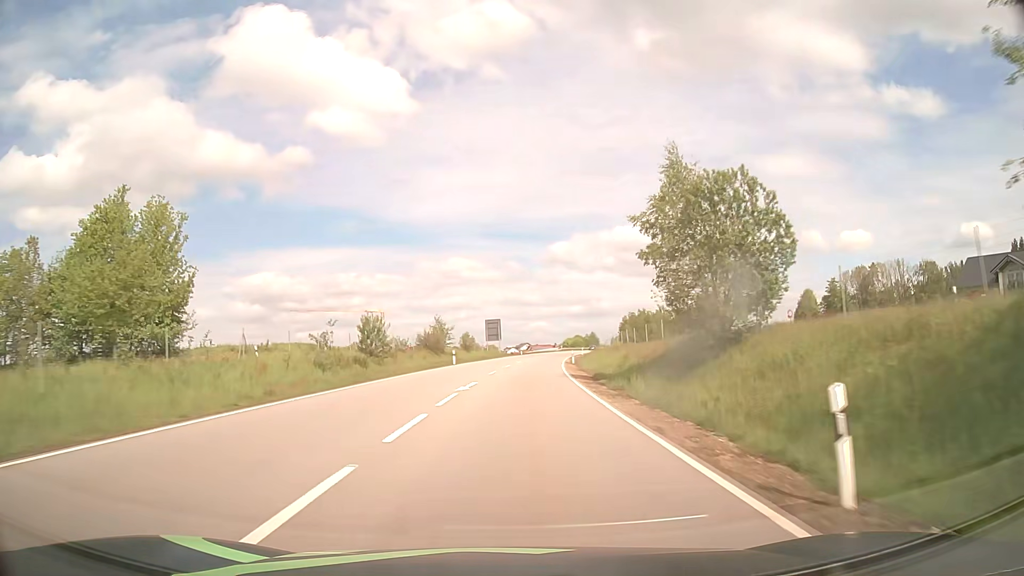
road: primary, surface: asphalt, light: Day
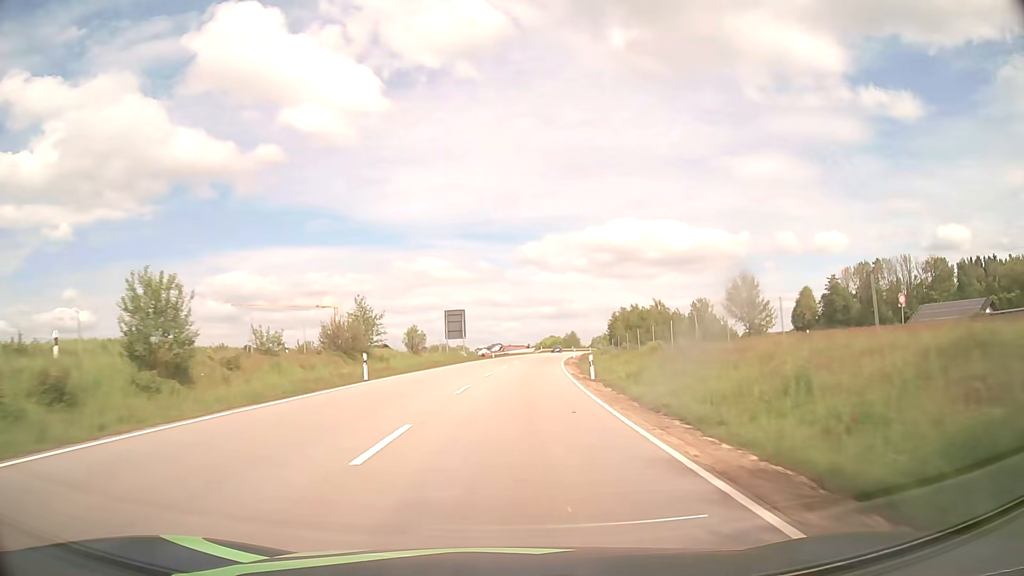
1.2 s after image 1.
(+0.5, +26.3) m; +2°
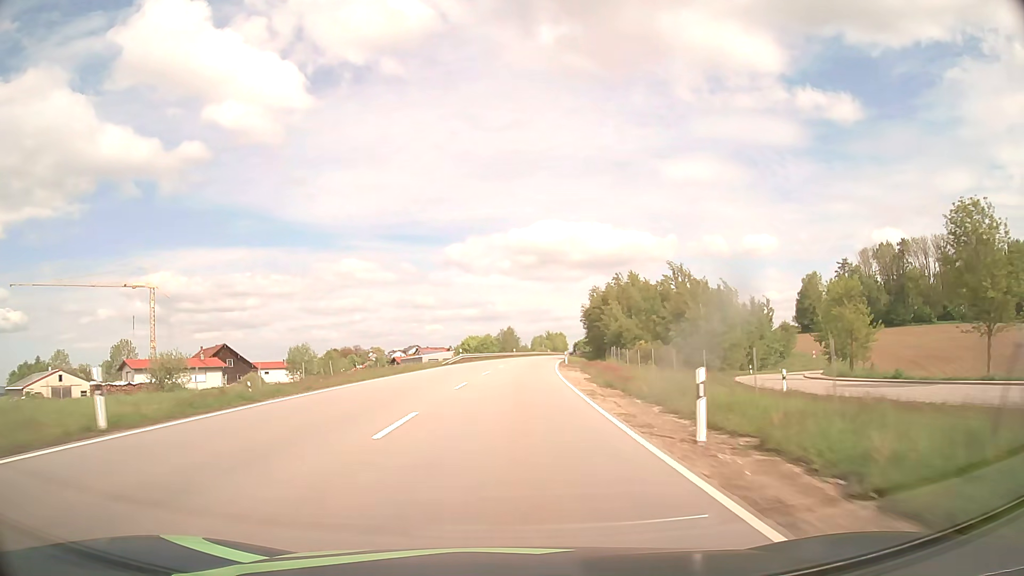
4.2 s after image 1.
(+4.1, +70.0) m; +6°
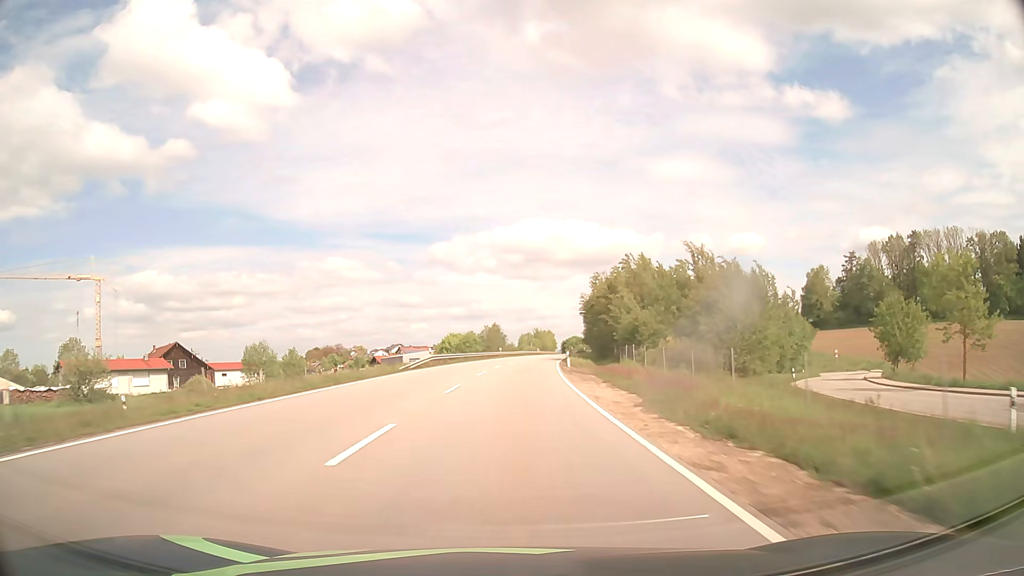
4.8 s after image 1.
(+0.1, +14.6) m; +1°
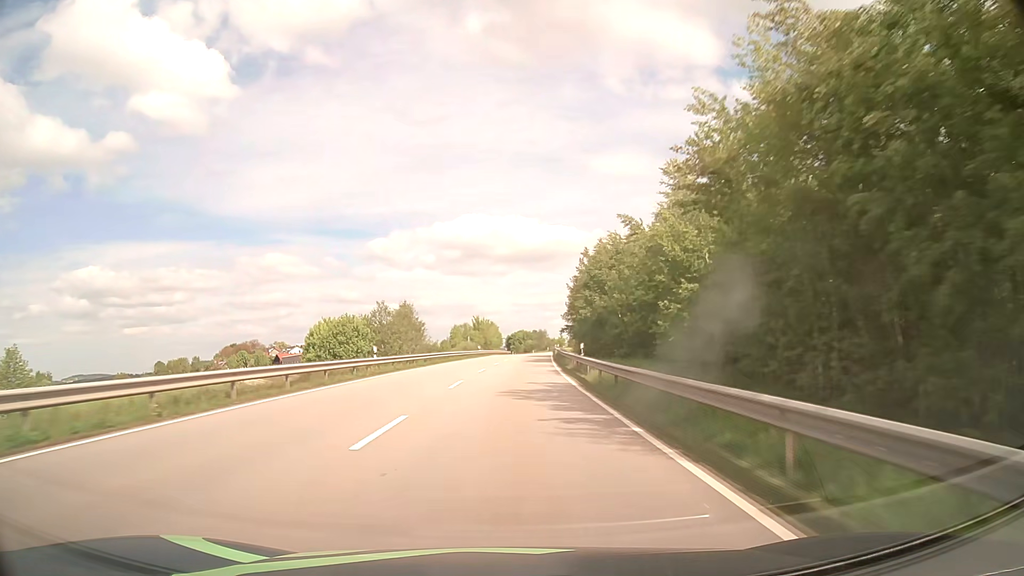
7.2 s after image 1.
(+2.5, +58.9) m; +5°
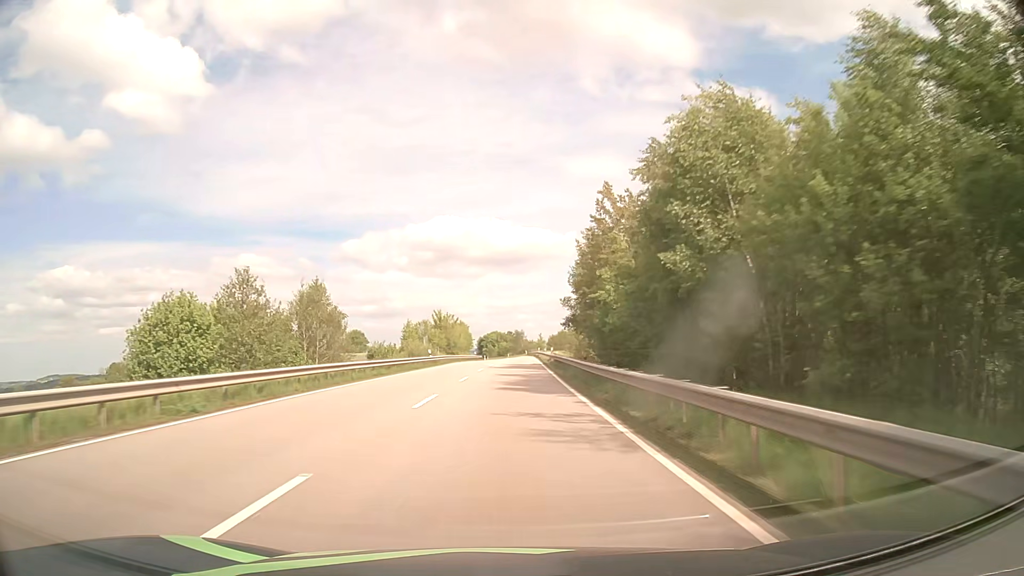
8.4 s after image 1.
(+0.6, +29.6) m; +2°
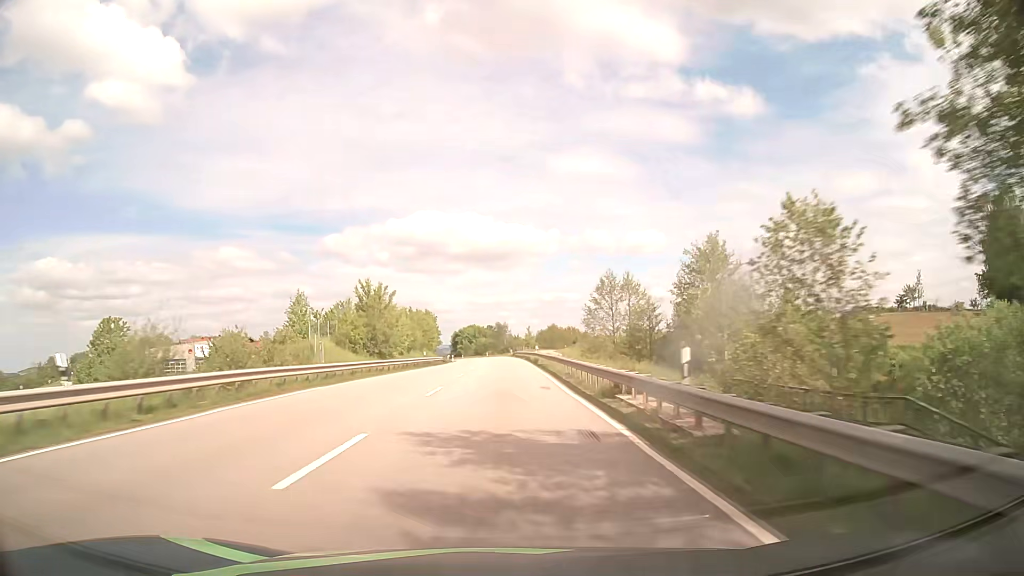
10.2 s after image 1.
(+0.6, +44.8) m; +1°
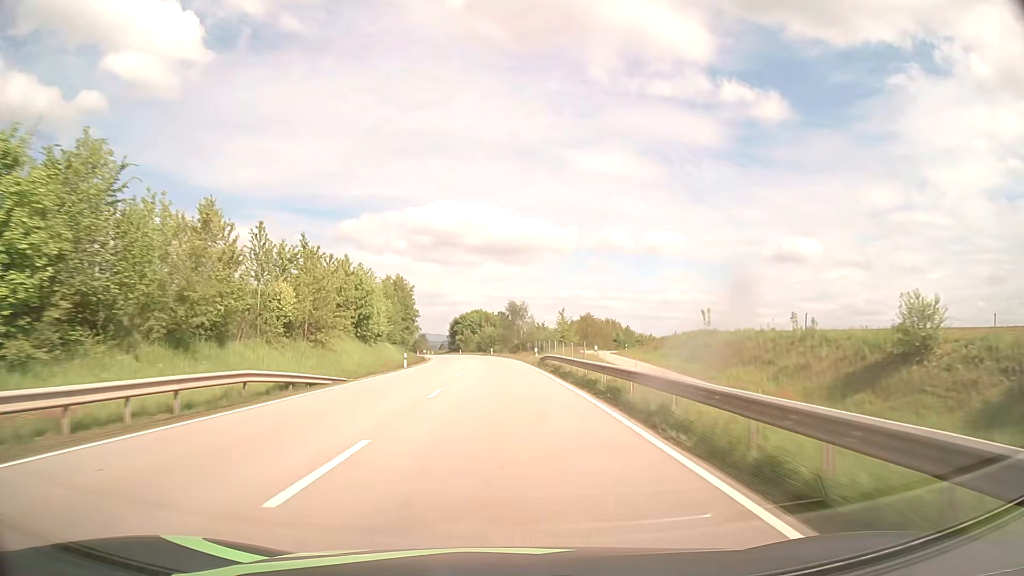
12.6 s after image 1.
(-0.2, +61.1) m; -1°
(0, +10) (0, +20) (0, +30) (-1, +40) (-1, +50) (-2, +60) (-3, +70) (-4, +80) (-5, +90) (-6, +100) m
